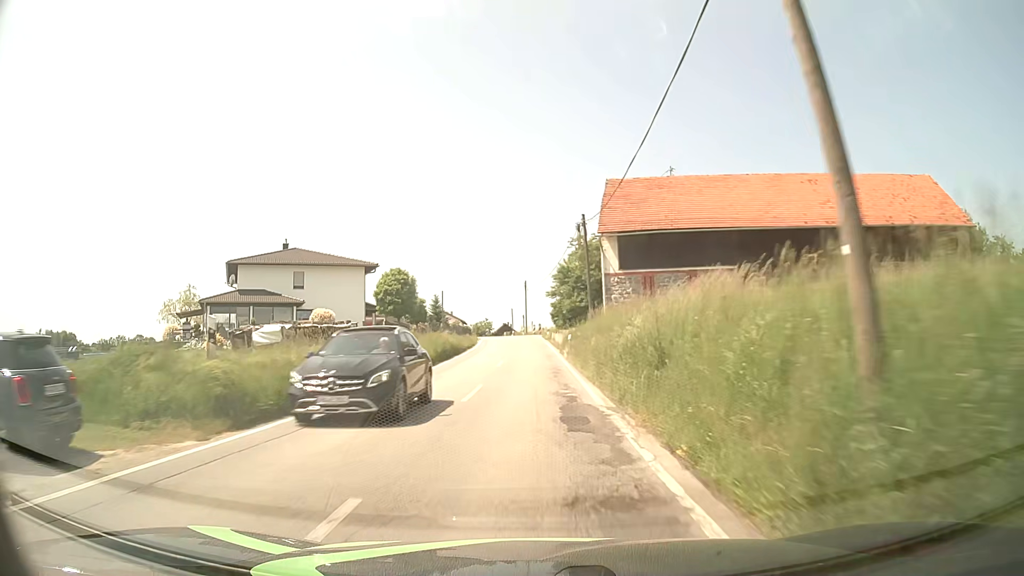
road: tertiary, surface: asphalt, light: Day
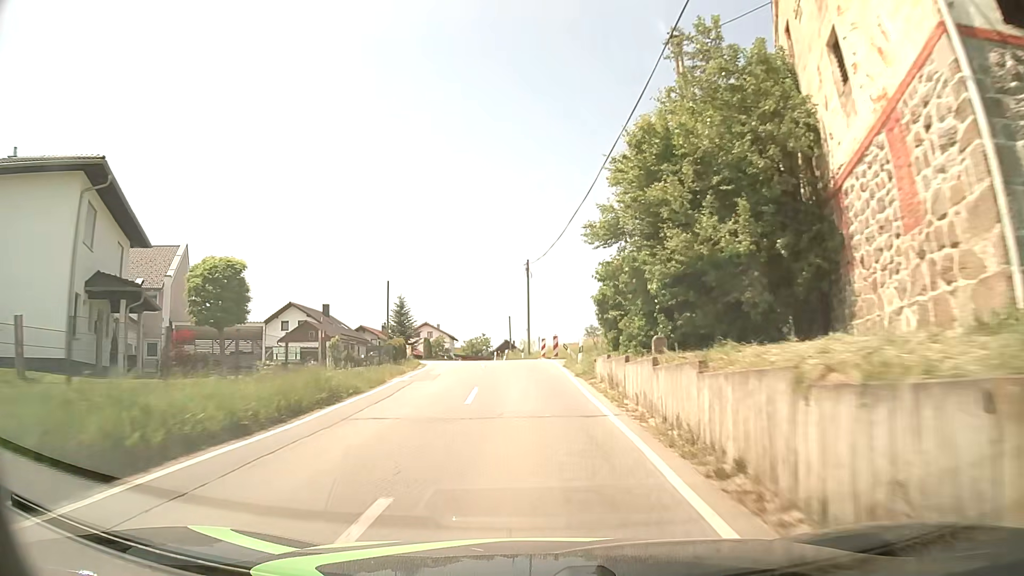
(-0.2, +36.4) m; -1°
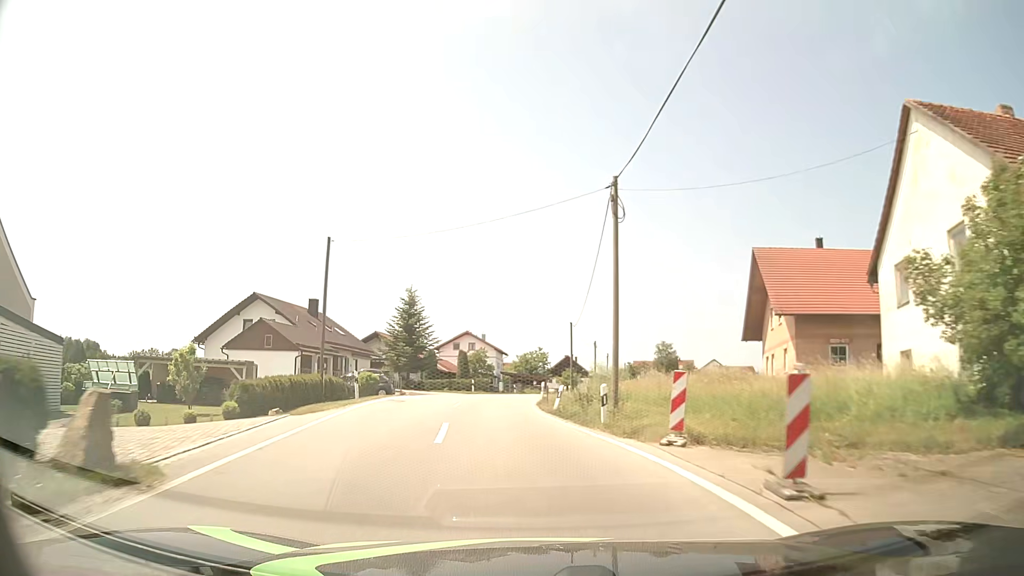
(-0.6, +27.0) m; -5°
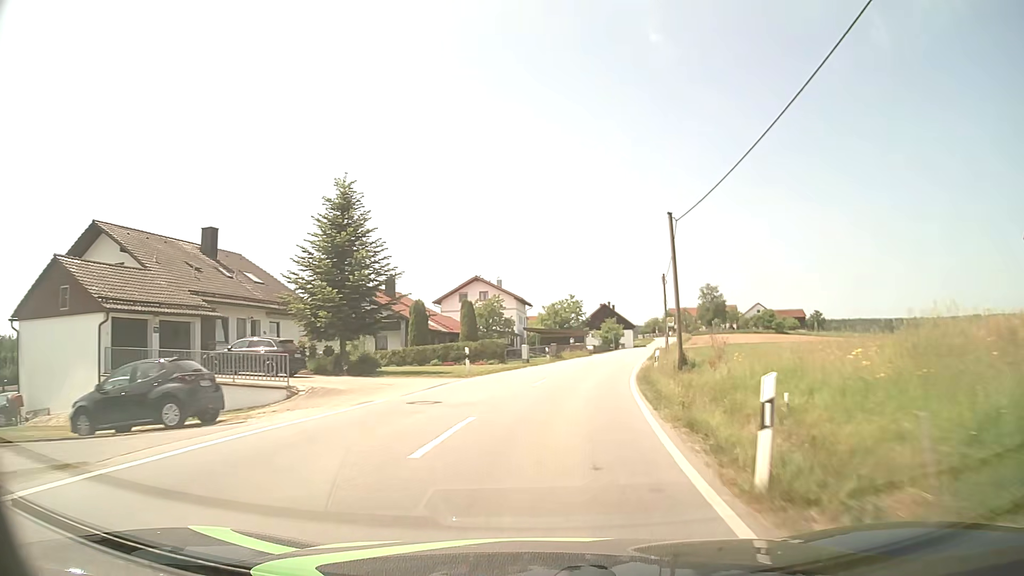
(-1.4, +27.3) m; -3°
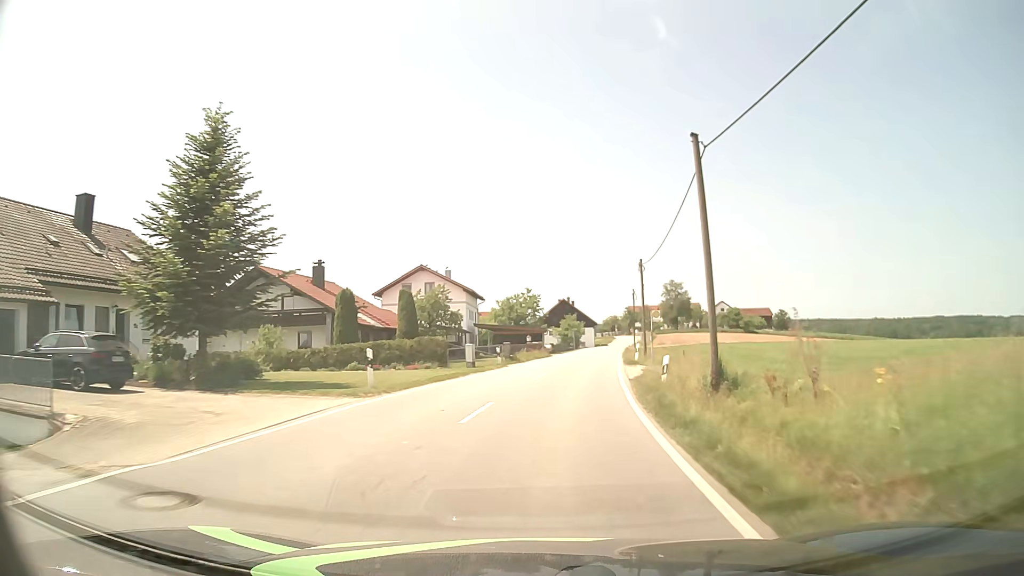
(+0.3, +9.3) m; +4°
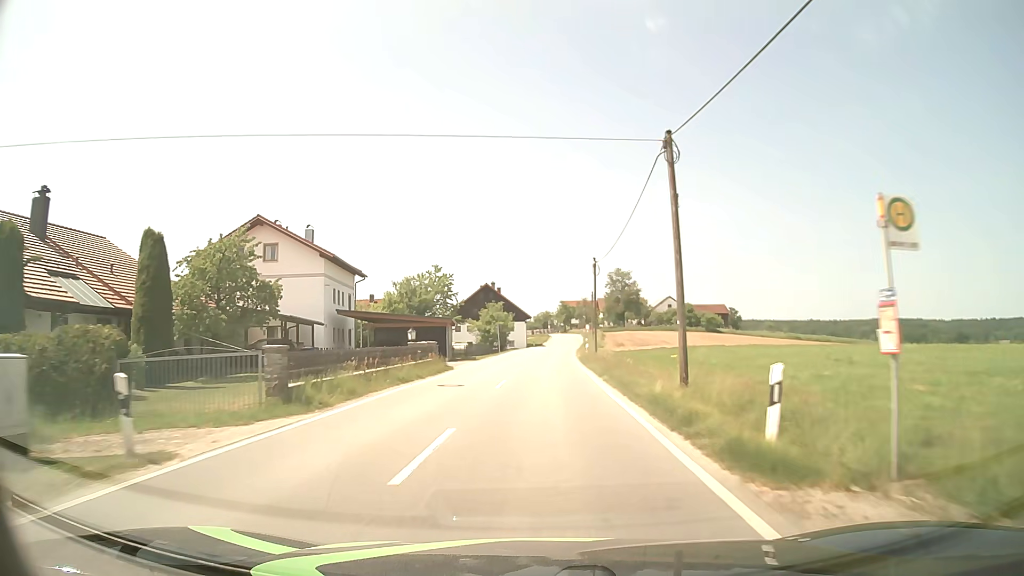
(+1.9, +27.9) m; +6°
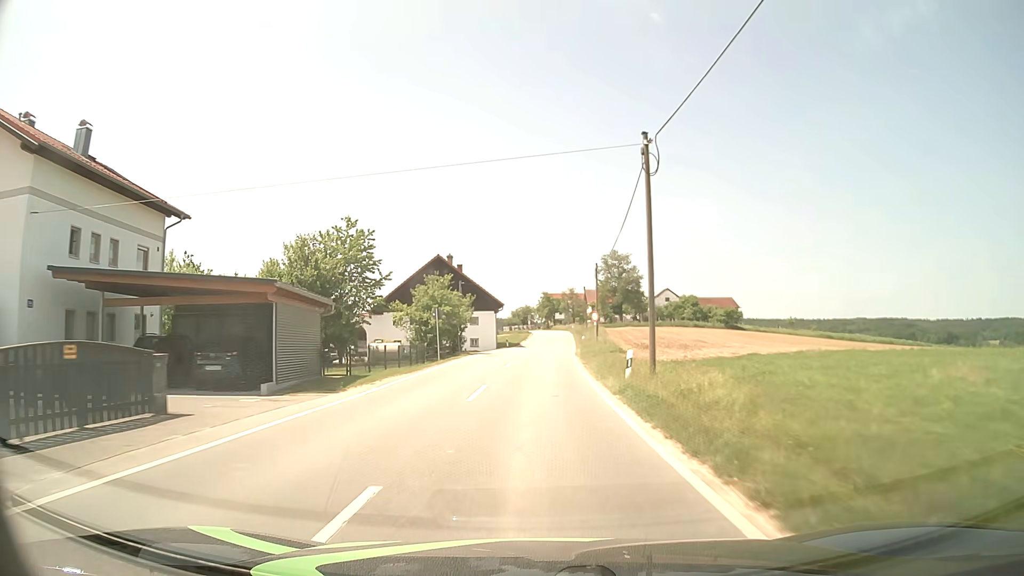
(+0.6, +28.0) m; +2°
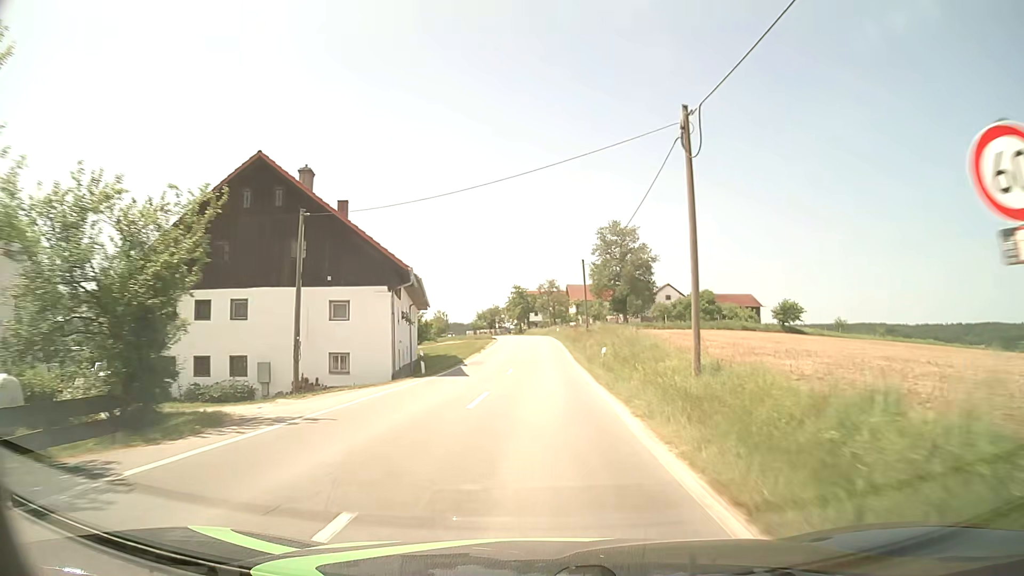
(+0.7, +36.9) m; +2°
(0, +10) (0, +20) (0, +30) (+1, +40) (+1, +50) (+1, +60) (+1, +70) (0, +80) (-1, +90) (-2, +100) m
